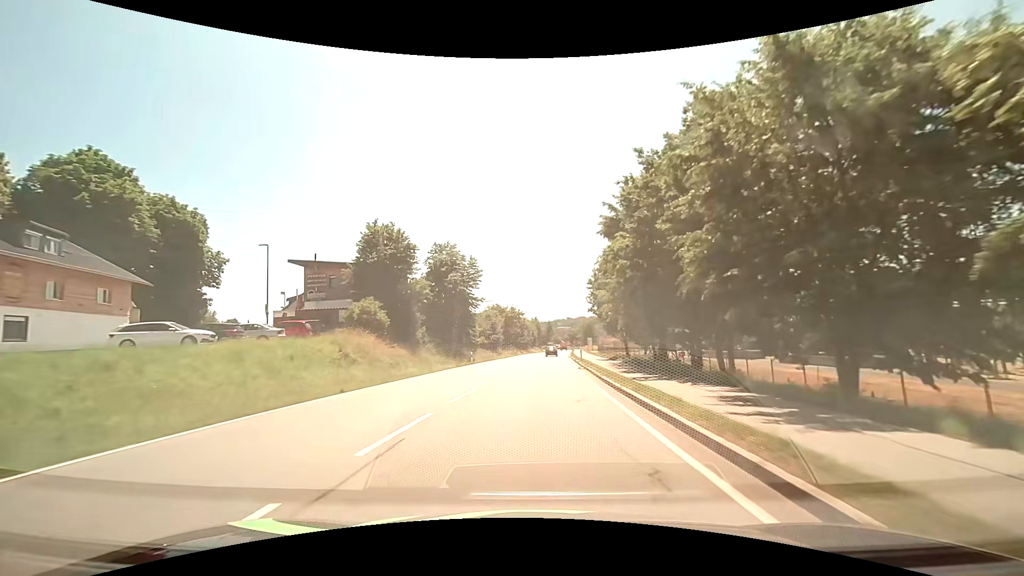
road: primary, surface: asphalt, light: Day
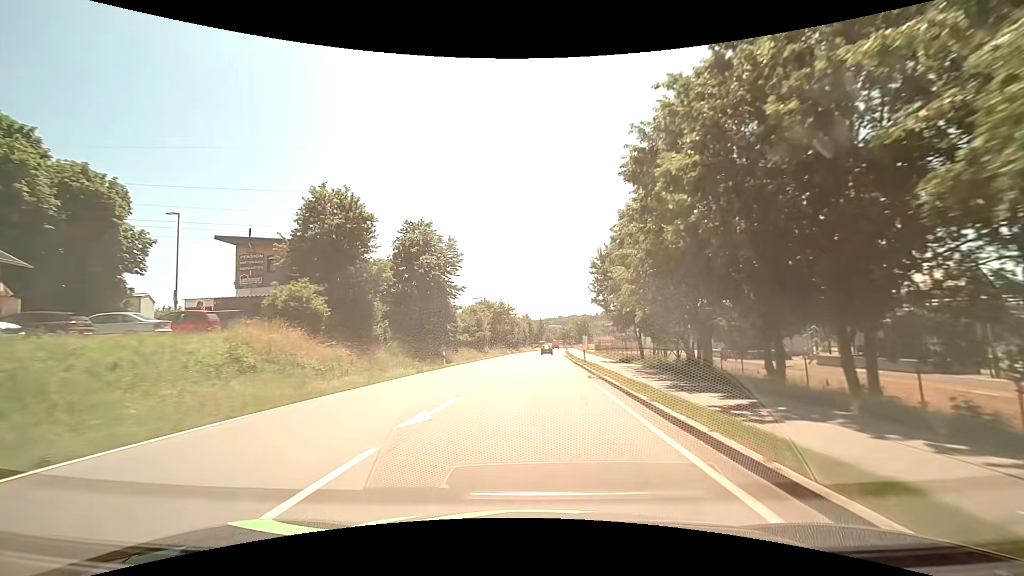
(+0.1, +9.6) m; +1°
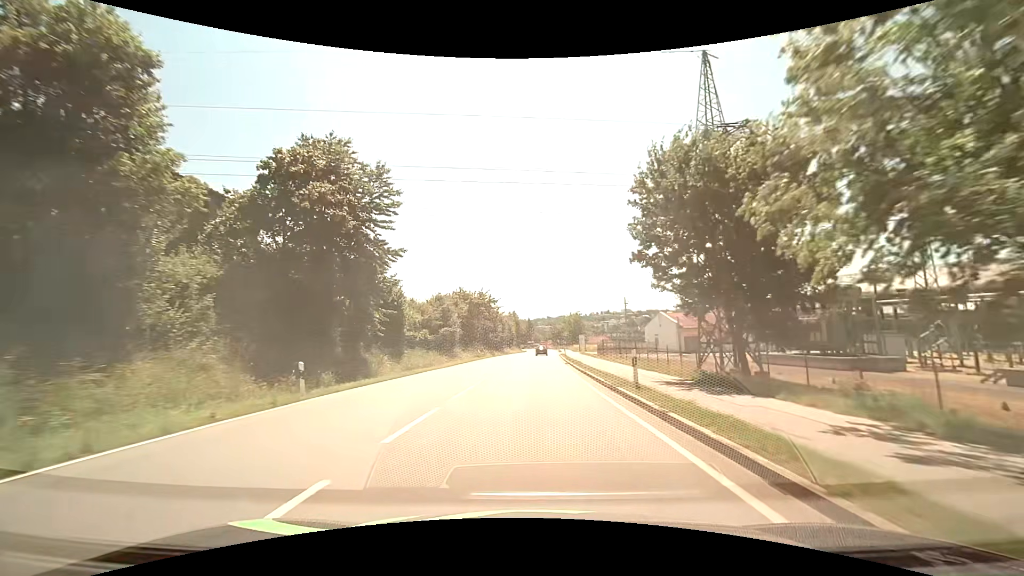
(+0.3, +19.7) m; +1°
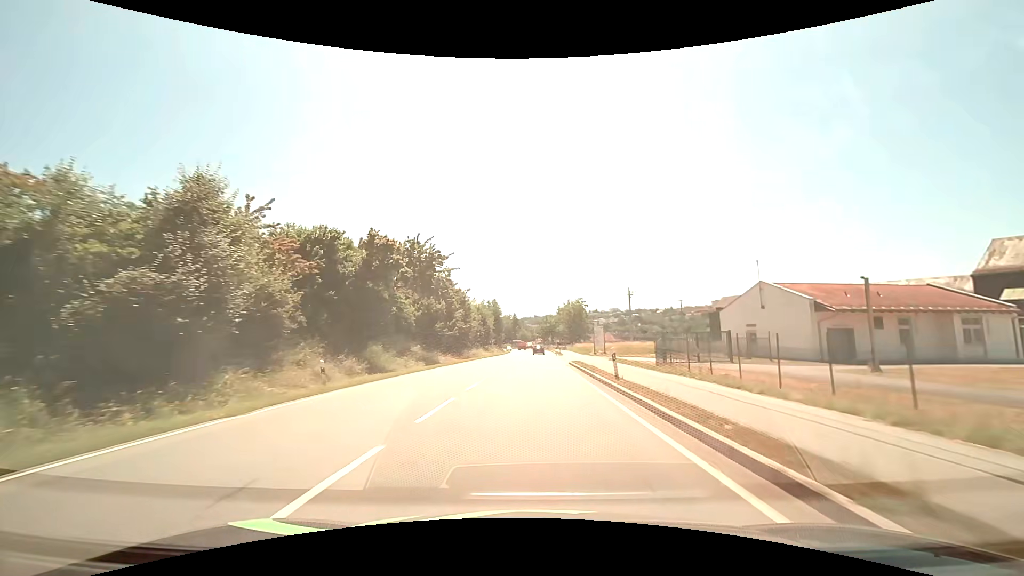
(+0.5, +40.4) m; +2°
(0, +10) (0, +20) (0, +30) (0, +40) (0, +50) (+1, +60) (+1, +70) (+1, +80) (+1, +90) (+1, +100) m
